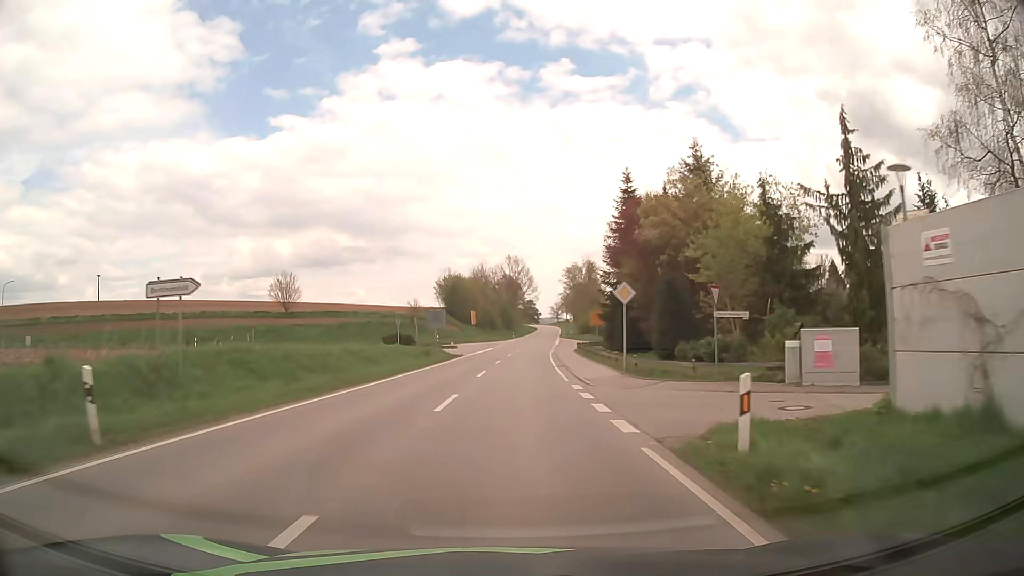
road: secondary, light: Day
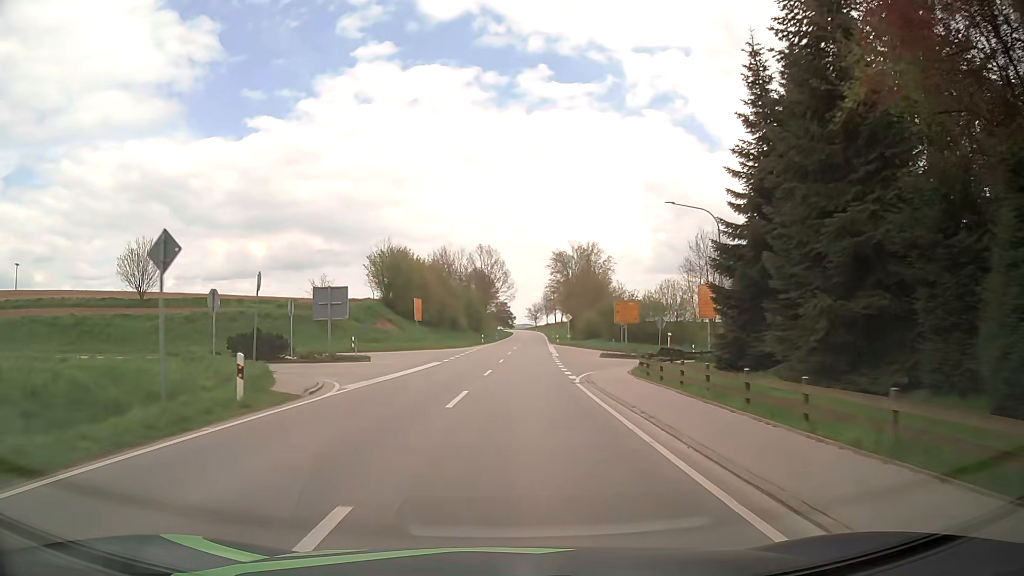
(+0.4, +35.4) m; +2°
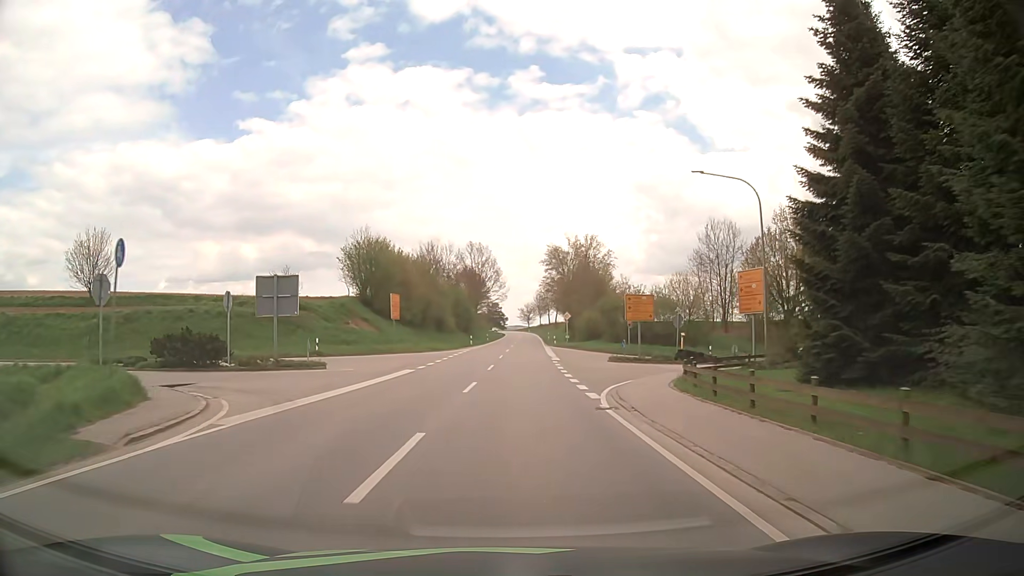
(0.0, +7.6) m; +1°
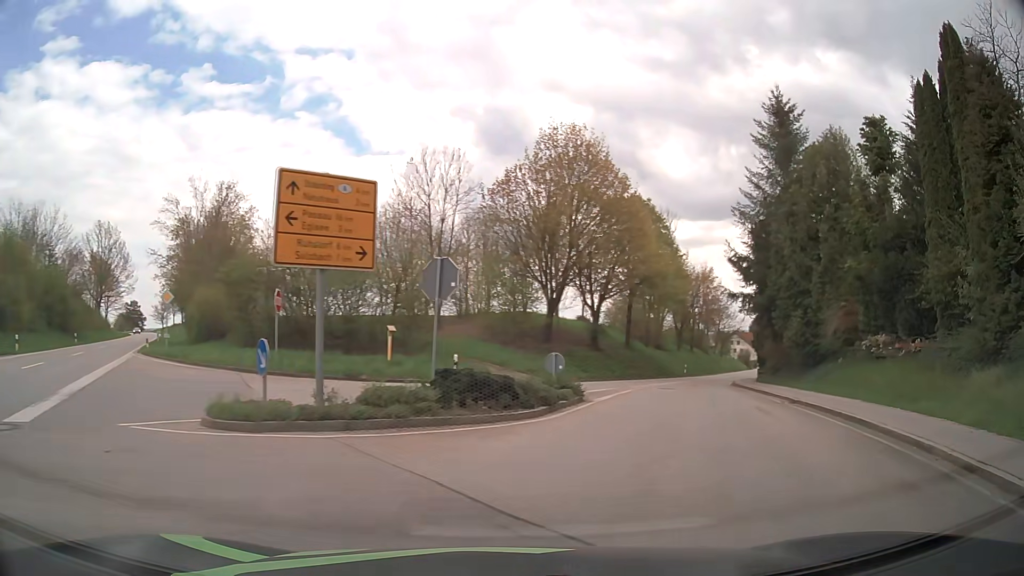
(+4.3, +29.6) m; +30°
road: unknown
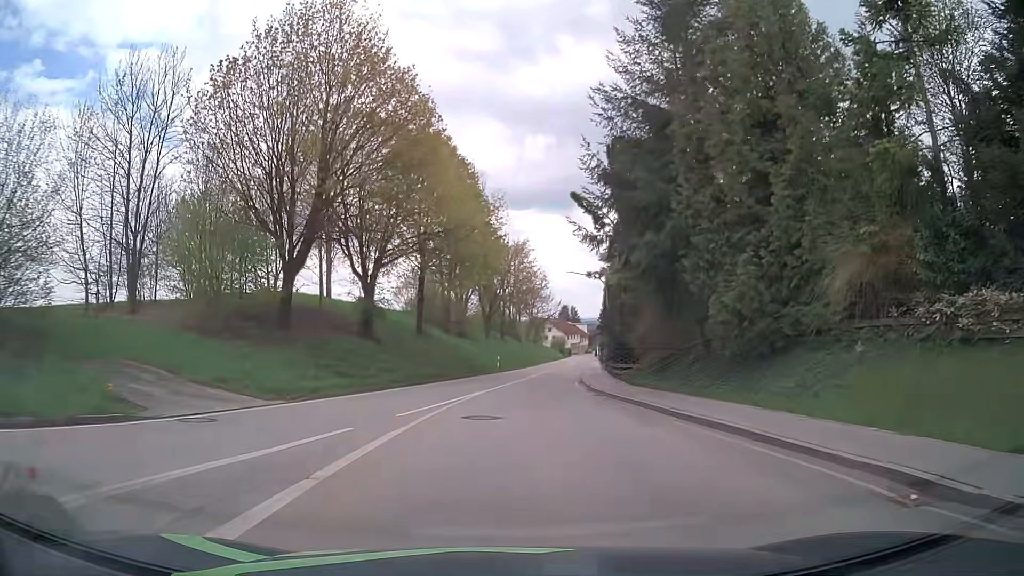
(+3.2, +15.8) m; +16°
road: tertiary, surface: asphalt
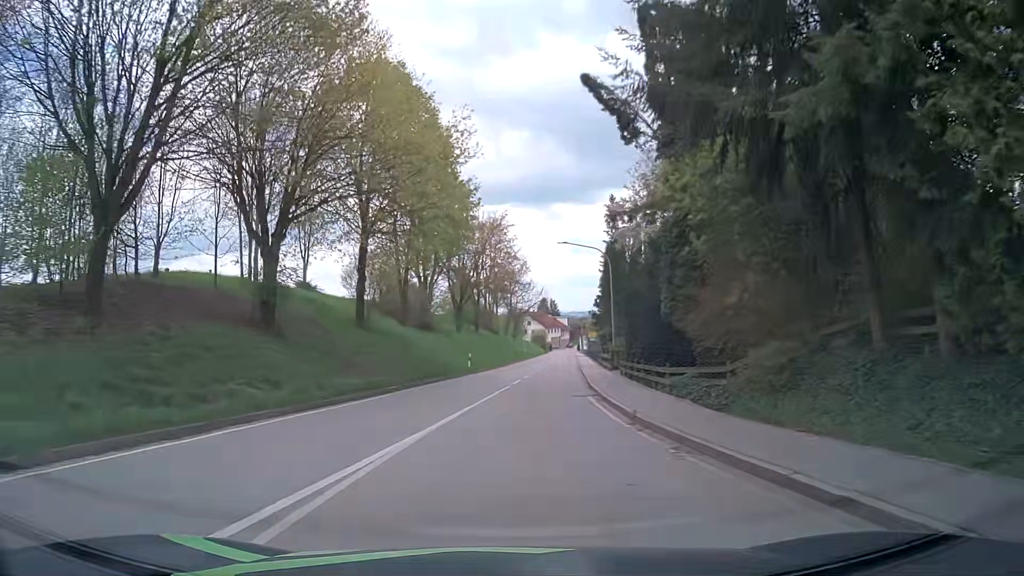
(+0.4, +12.3) m; +2°
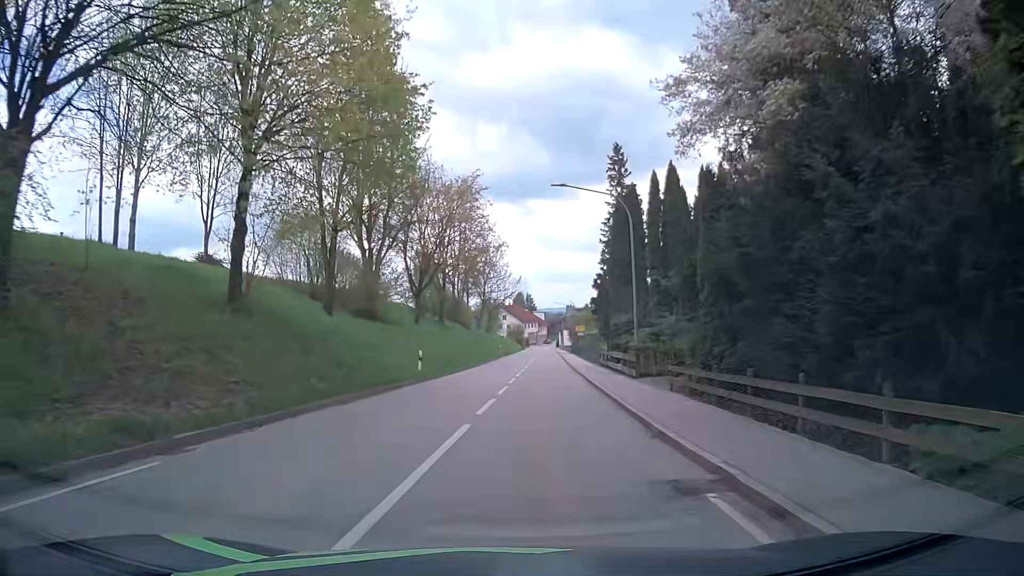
(+0.3, +13.4) m; +2°
